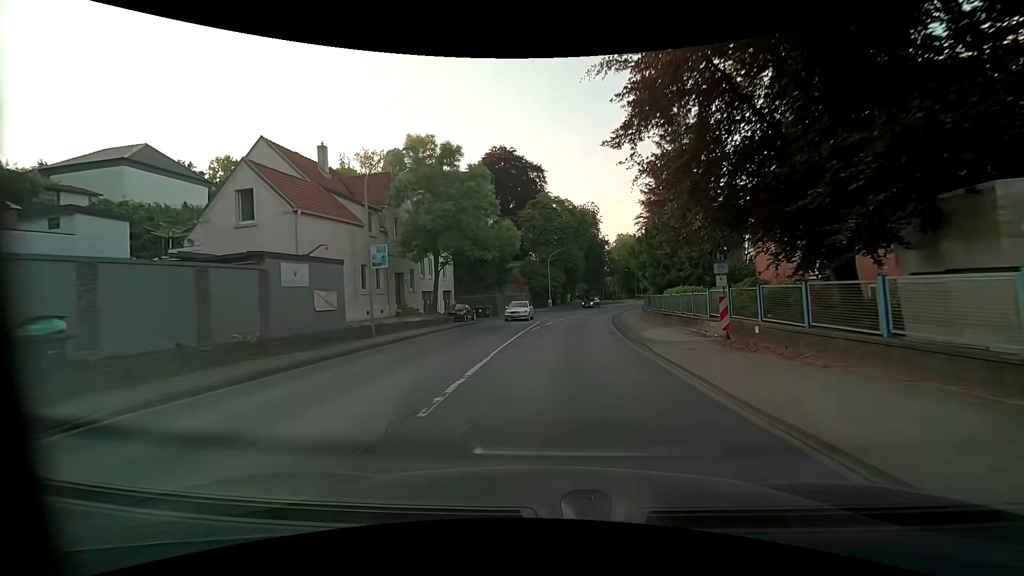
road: primary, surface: asphalt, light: Day
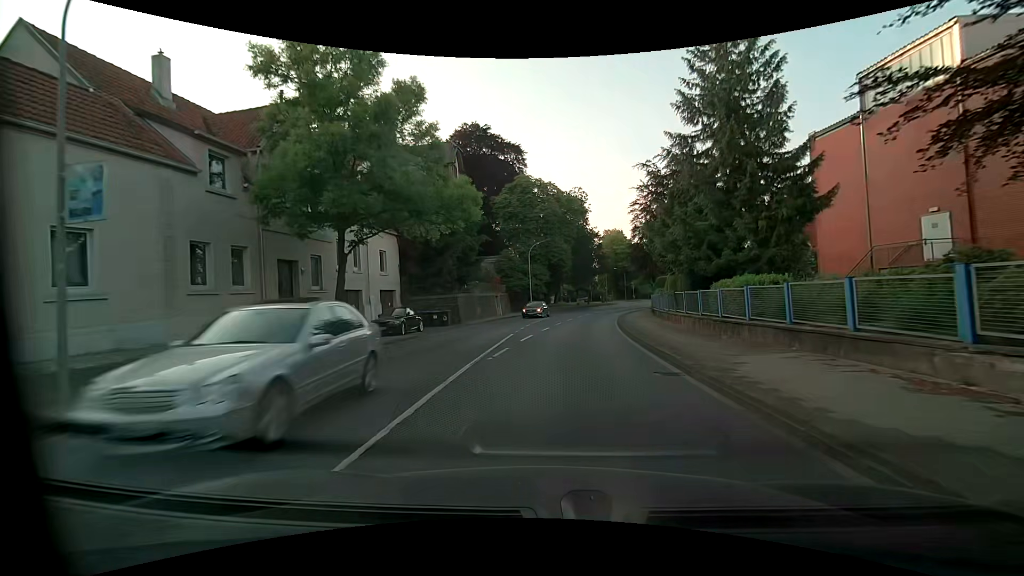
(+0.2, +12.0) m; +2°
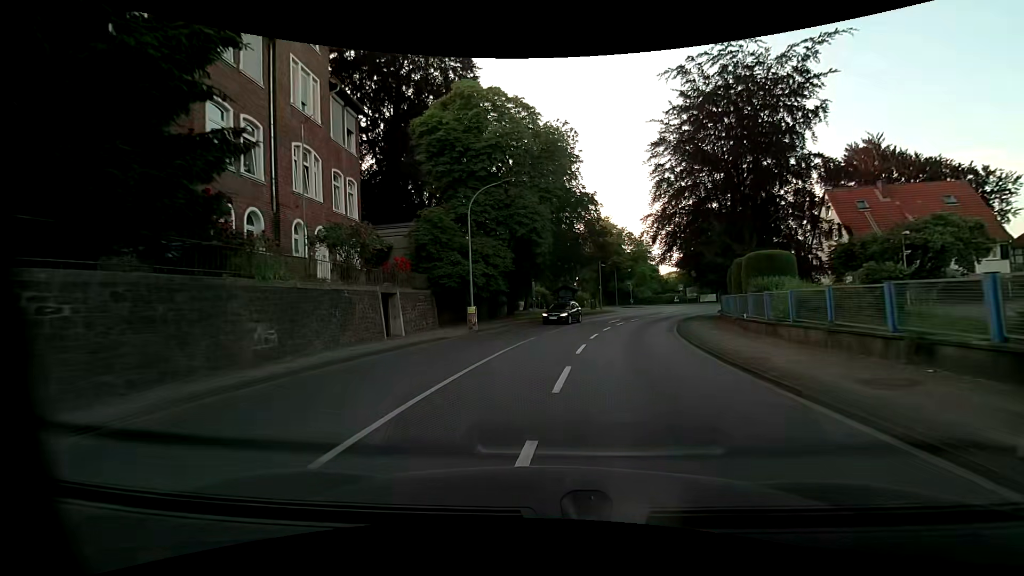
(+0.8, +28.0) m; +2°
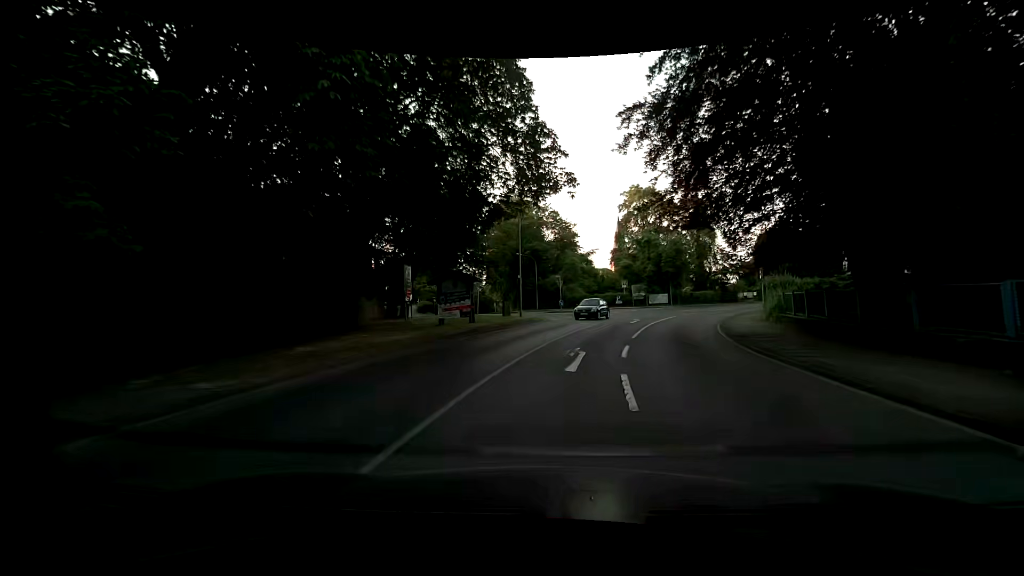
(+2.2, +25.4) m; +11°
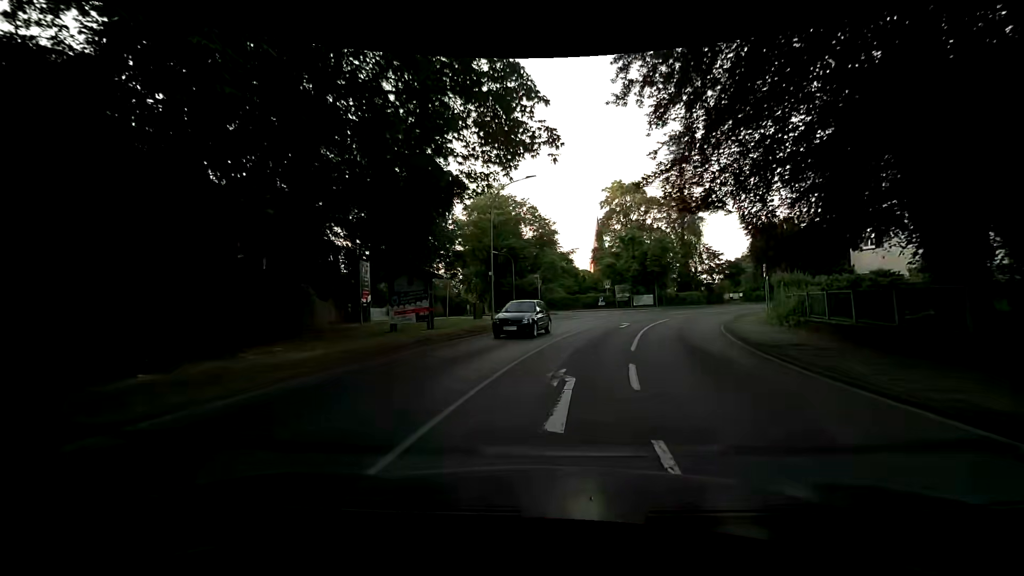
(+0.1, +4.5) m; +2°
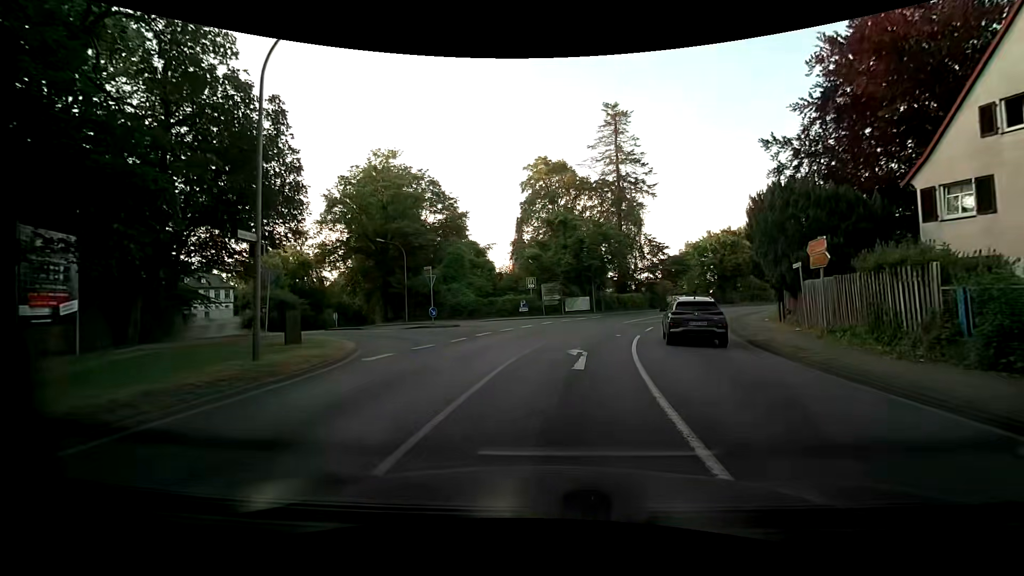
(+1.2, +15.4) m; +9°
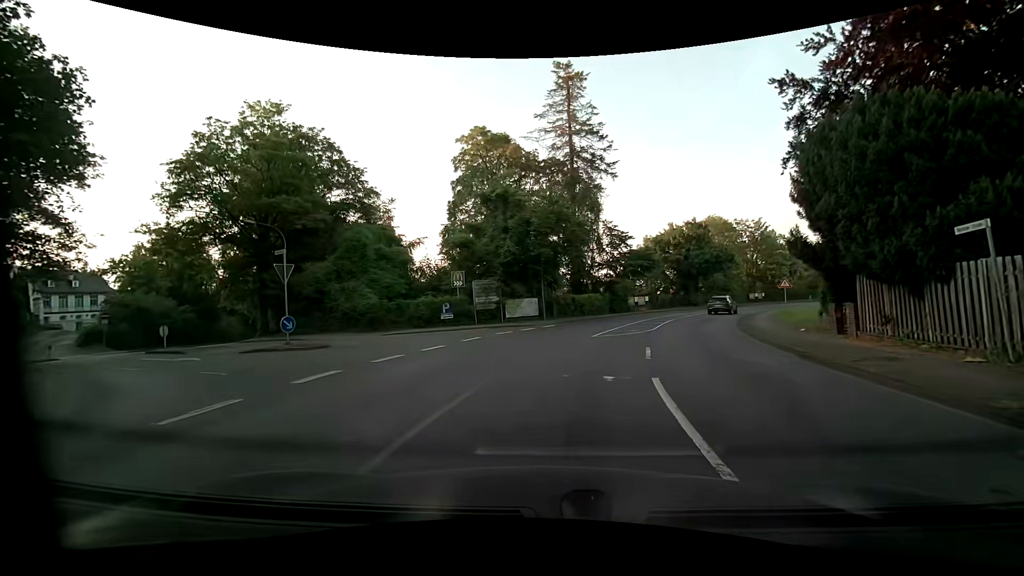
(+0.6, +11.2) m; +5°
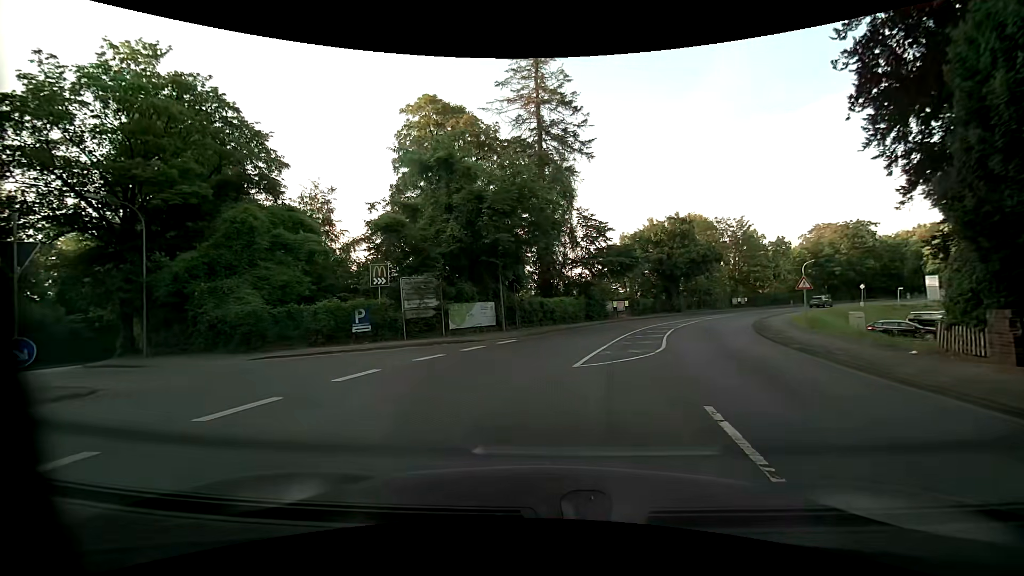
(+0.5, +8.3) m; +5°
(-2, +10) (-11, +15) (-20, +19) (-27, +26) (-32, +34) (-37, +43) (-41, +52) (-46, +61) (-49, +71) (-53, +80) m
